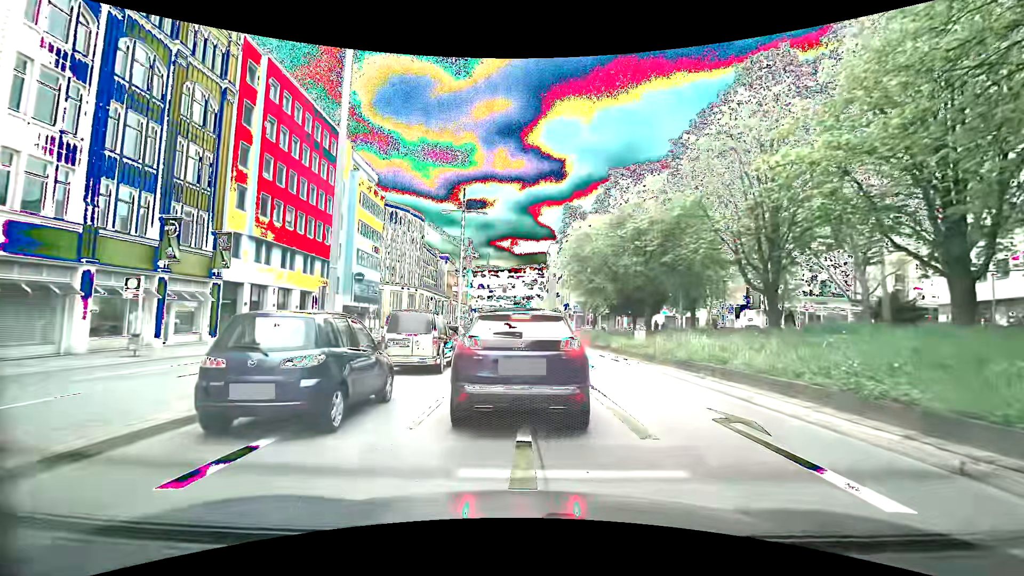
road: primary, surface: asphalt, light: Day
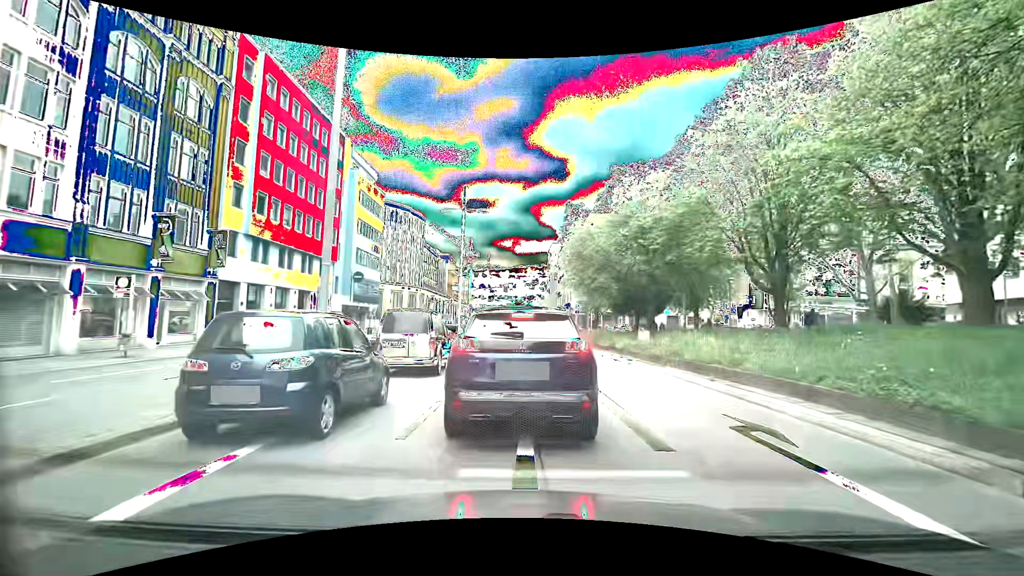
(0.0, +0.5) m; 0°
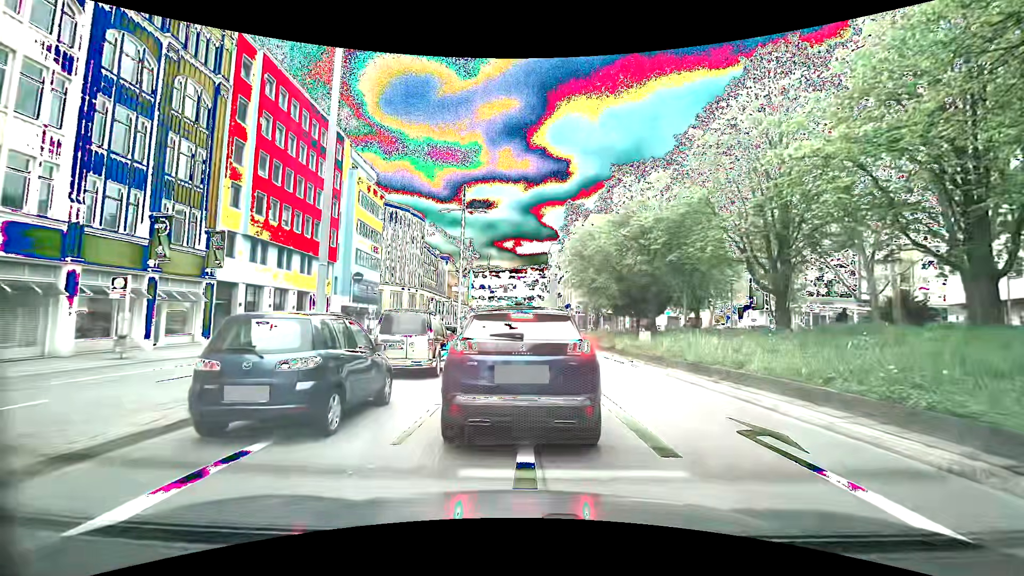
(0.0, +0.2) m; 0°
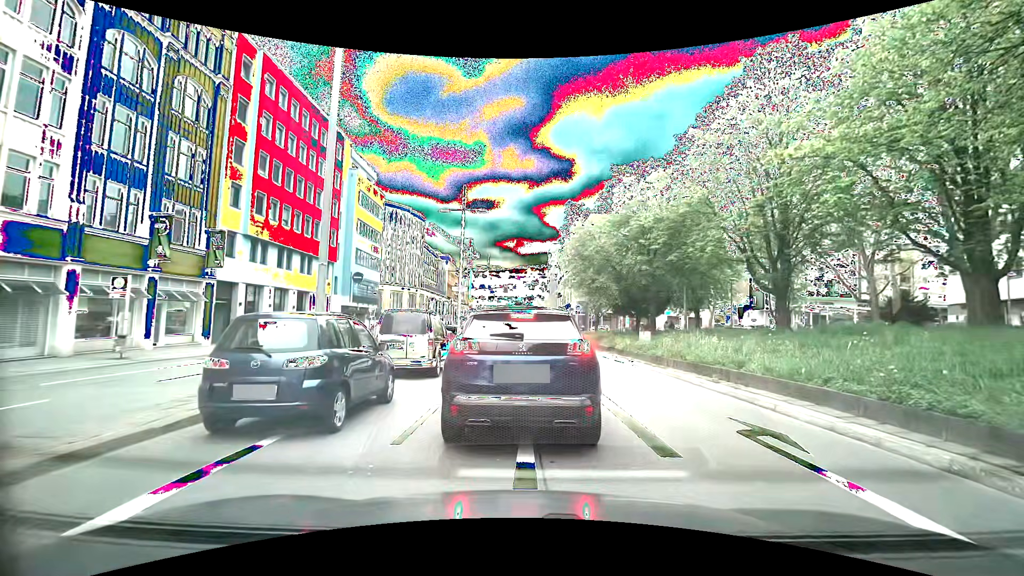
(0.0, 0.0) m; 0°
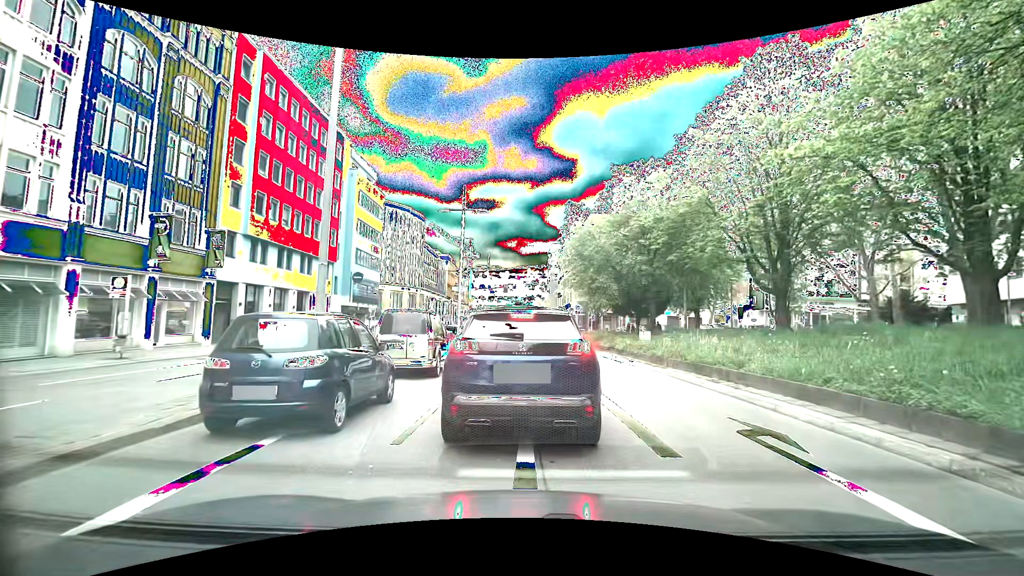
(0.0, 0.0) m; 0°
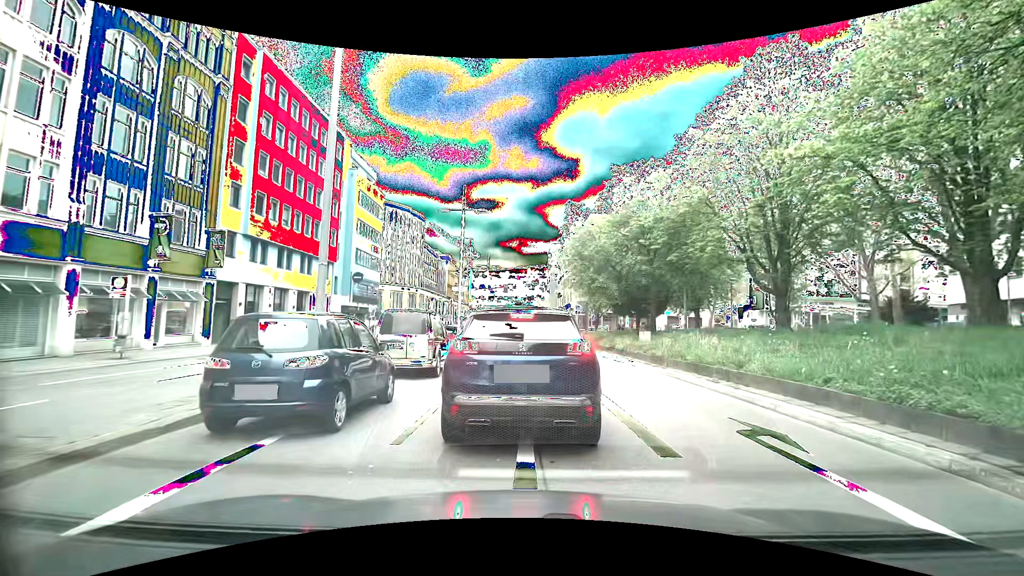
(0.0, 0.0) m; 0°
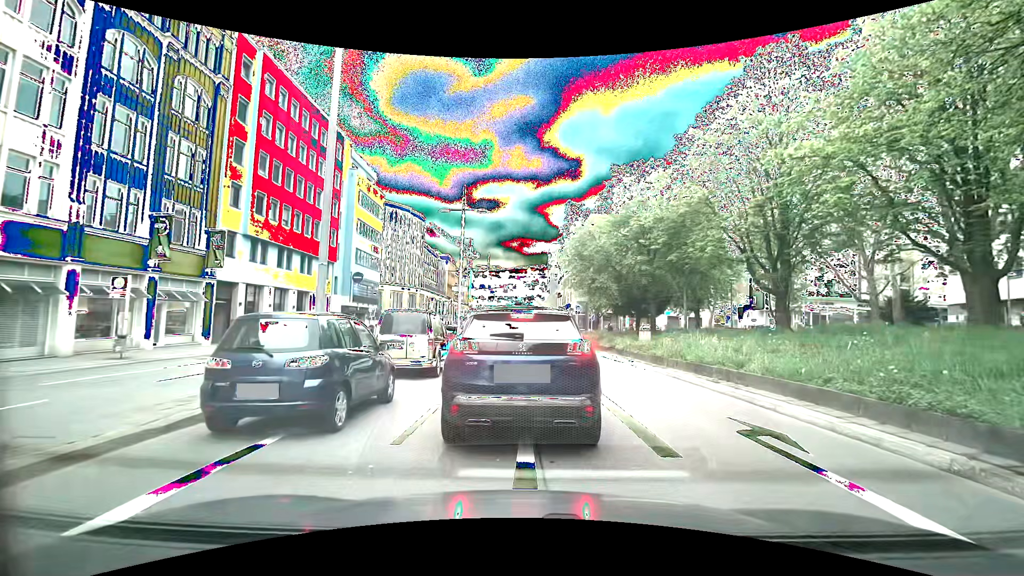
(0.0, 0.0) m; 0°
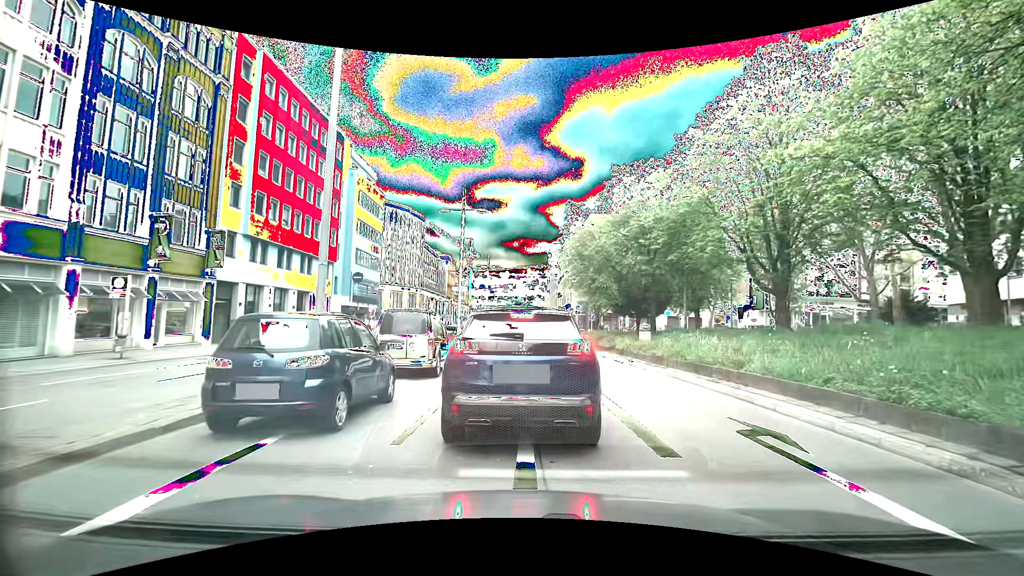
(0.0, 0.0) m; 0°
(-1, +10) (-2, +20) (-3, +30) (-3, +40) (-4, +50) (-5, +60) (-6, +70) (-7, +80) (-8, +90) (-9, +100) m
